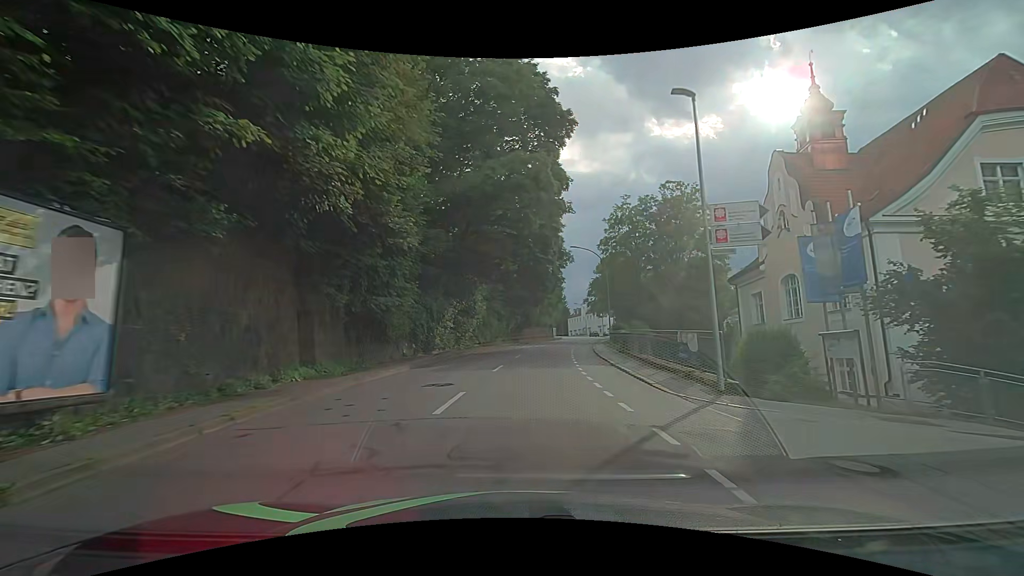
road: tertiary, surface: asphalt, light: Day
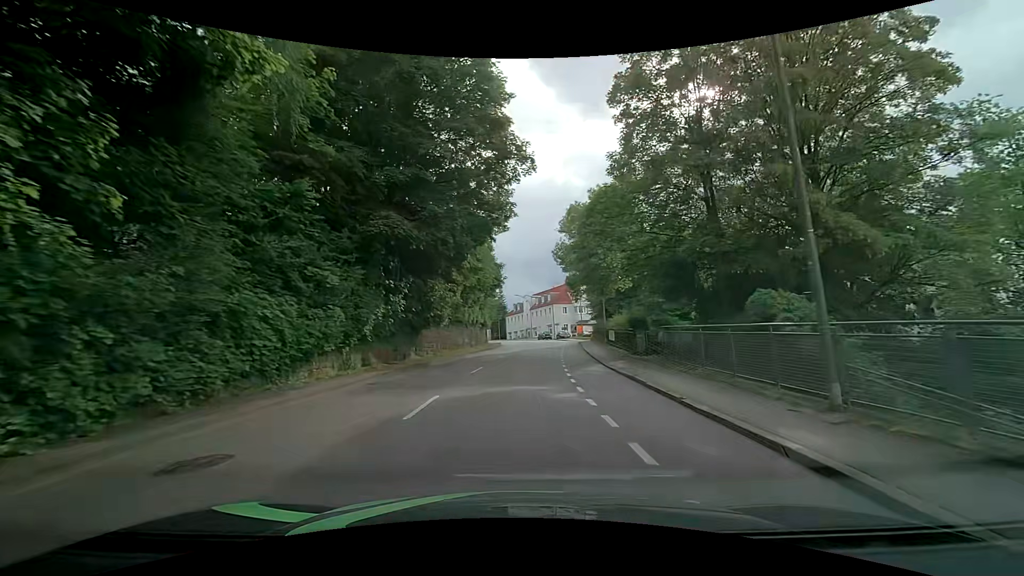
(+1.9, +36.1) m; +8°
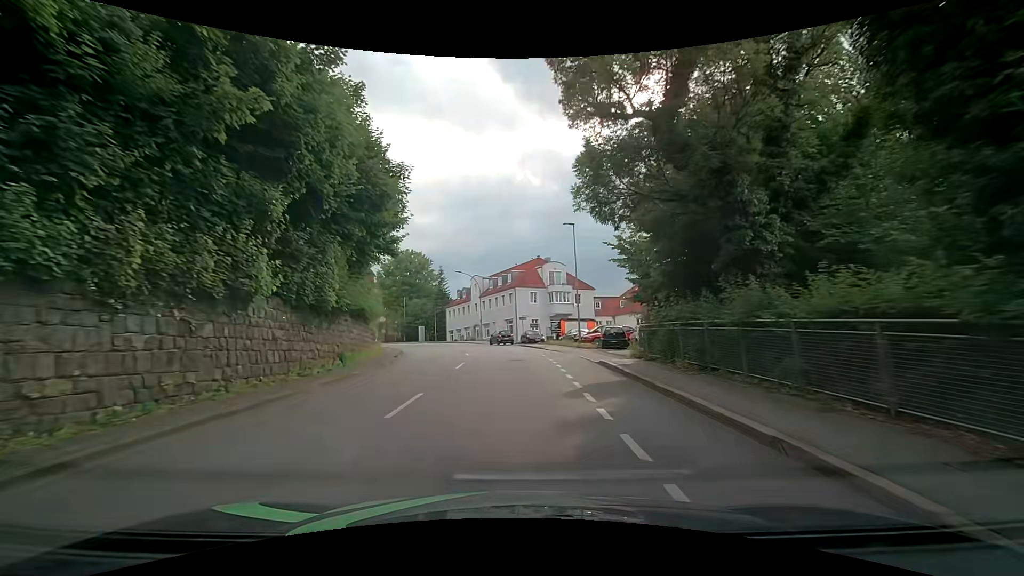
(+1.4, +35.9) m; +4°
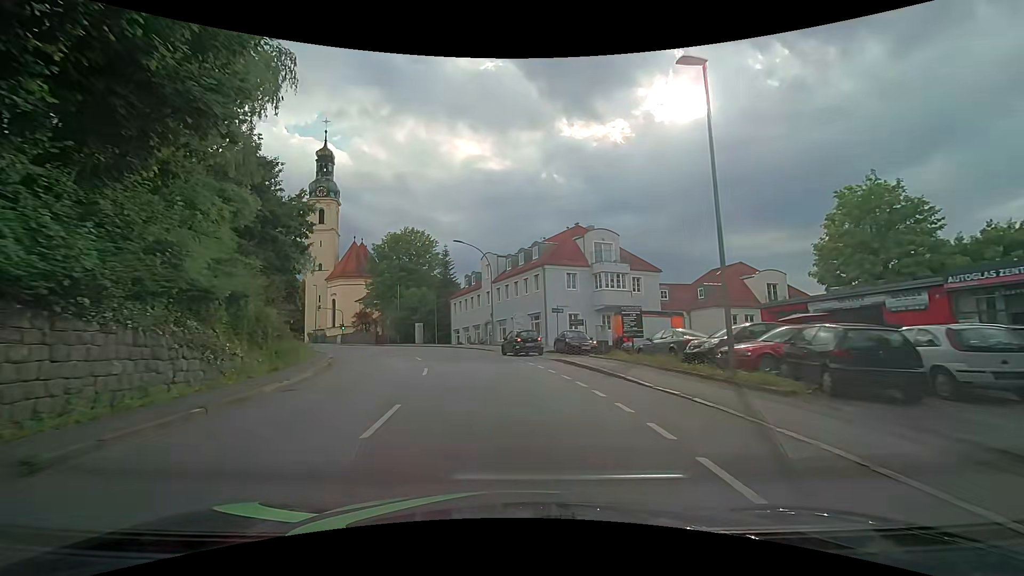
(-0.3, +20.9) m; -3°
(0, +10) (-1, +20) (-4, +30) (-7, +39) (-11, +48) (-16, +57) (-21, +65) (-28, +73) (-35, +80) (-42, +87) m
